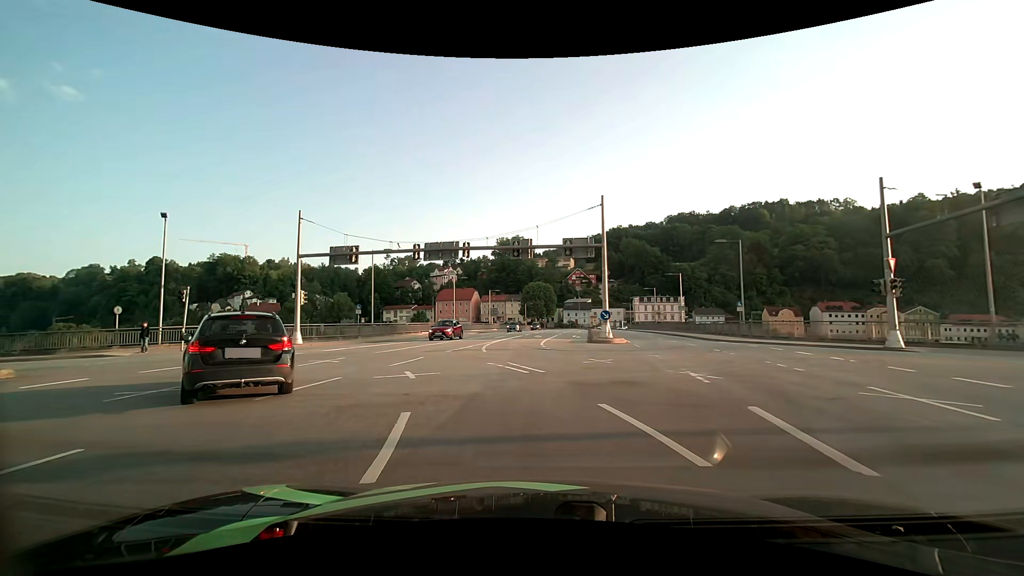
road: primary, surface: asphalt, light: Day
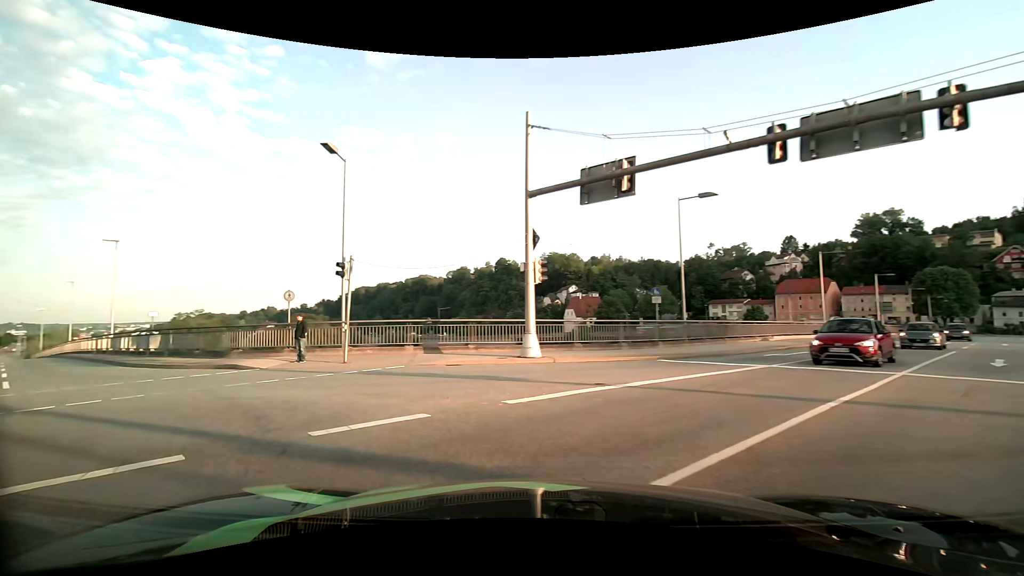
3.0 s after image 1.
(-4.1, +17.6) m; -36°
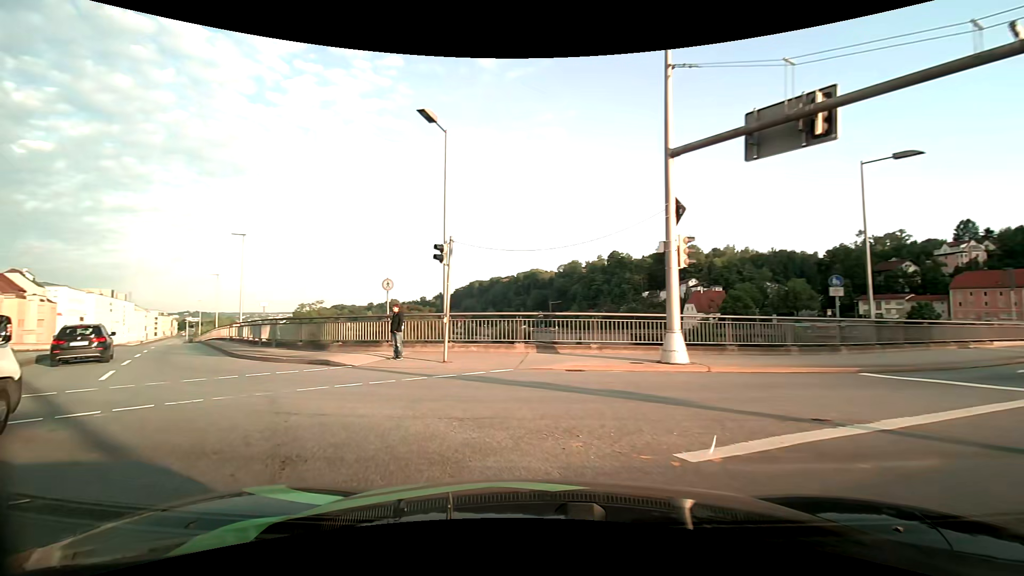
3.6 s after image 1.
(-0.4, +3.2) m; -14°
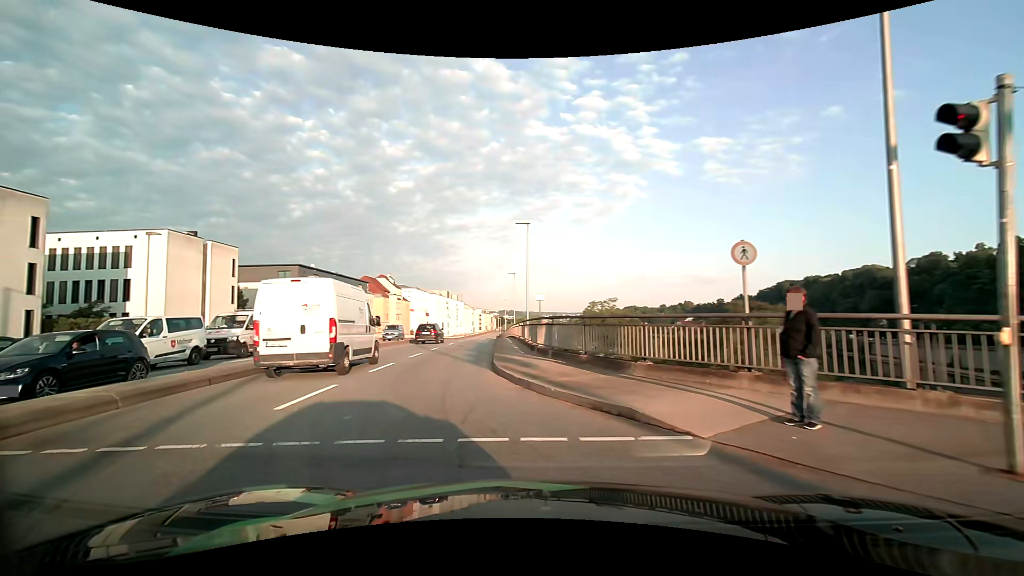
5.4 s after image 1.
(-2.4, +8.3) m; -31°
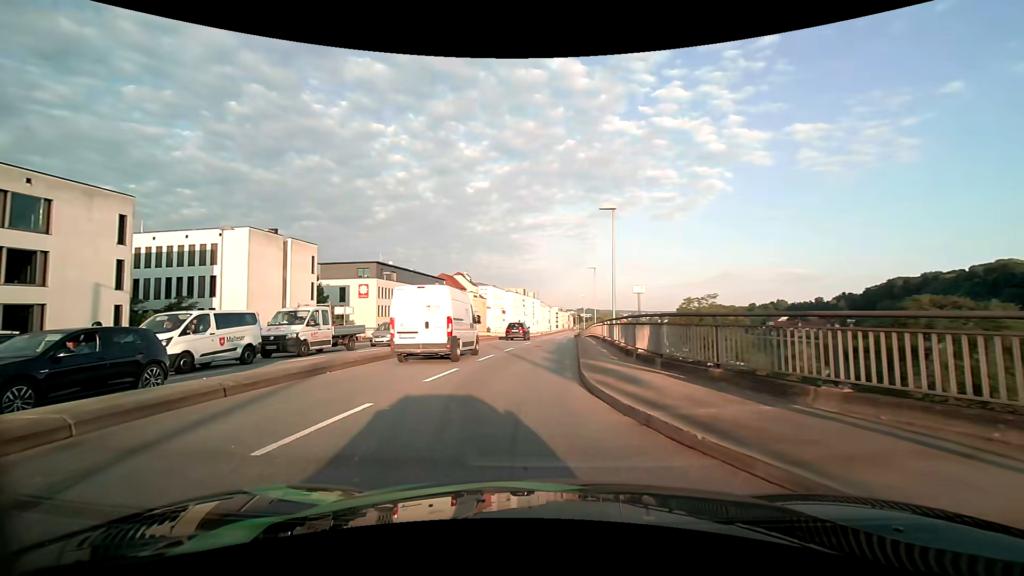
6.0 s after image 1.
(-0.3, +3.4) m; -8°
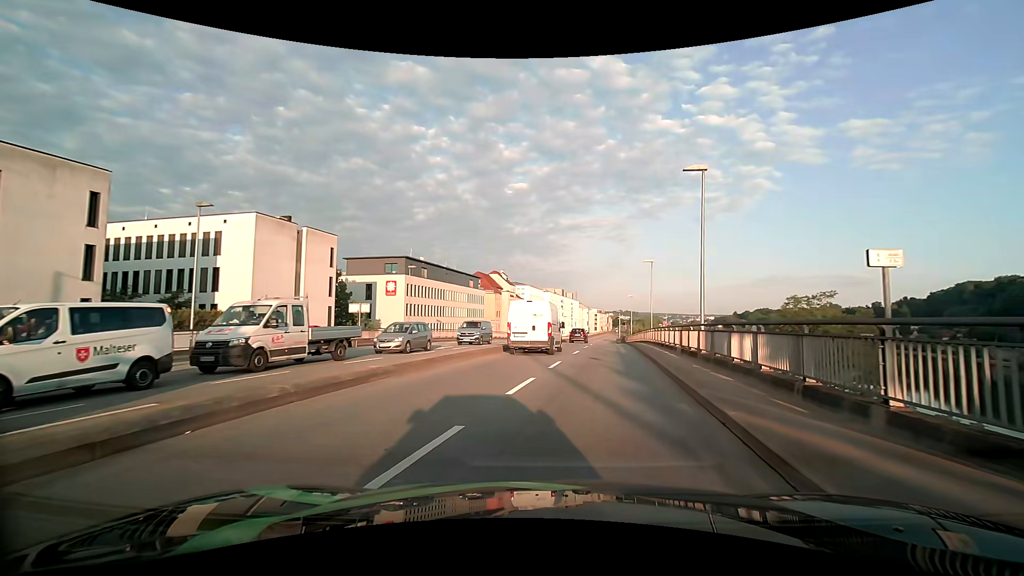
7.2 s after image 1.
(-0.7, +7.6) m; -5°
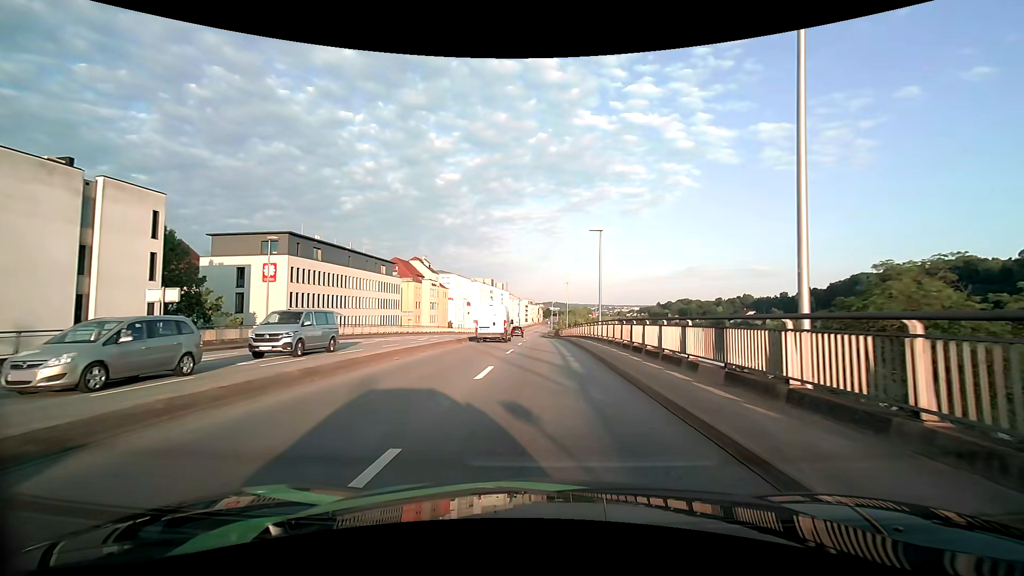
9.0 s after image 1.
(+1.4, +13.6) m; +8°
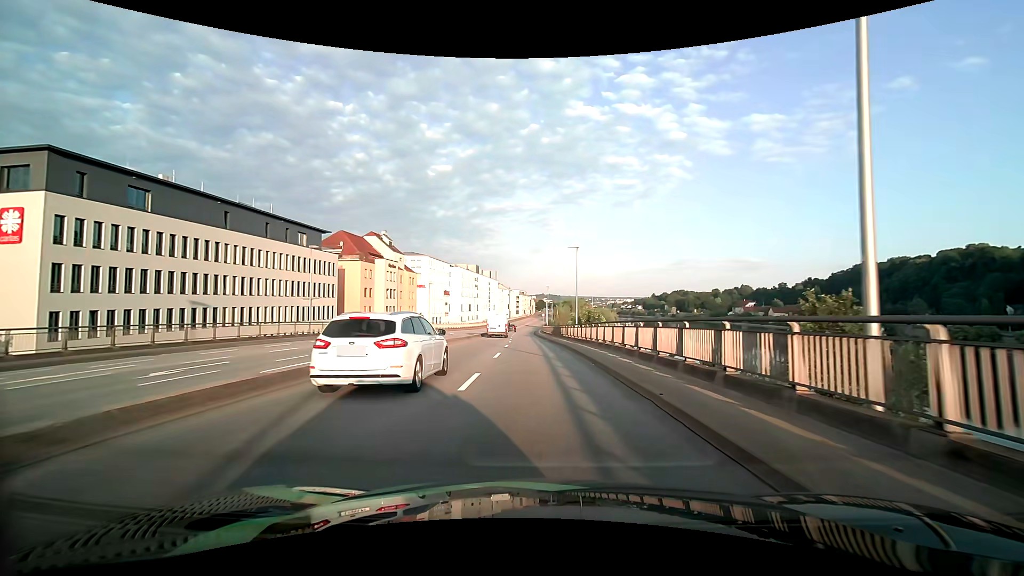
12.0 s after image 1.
(+0.2, +29.1) m; +1°
(0, +10) (0, +20) (0, +30) (-1, +40) (-1, +50) (-2, +60) (-2, +70) (-2, +80) (-2, +90) (-2, +100) m
